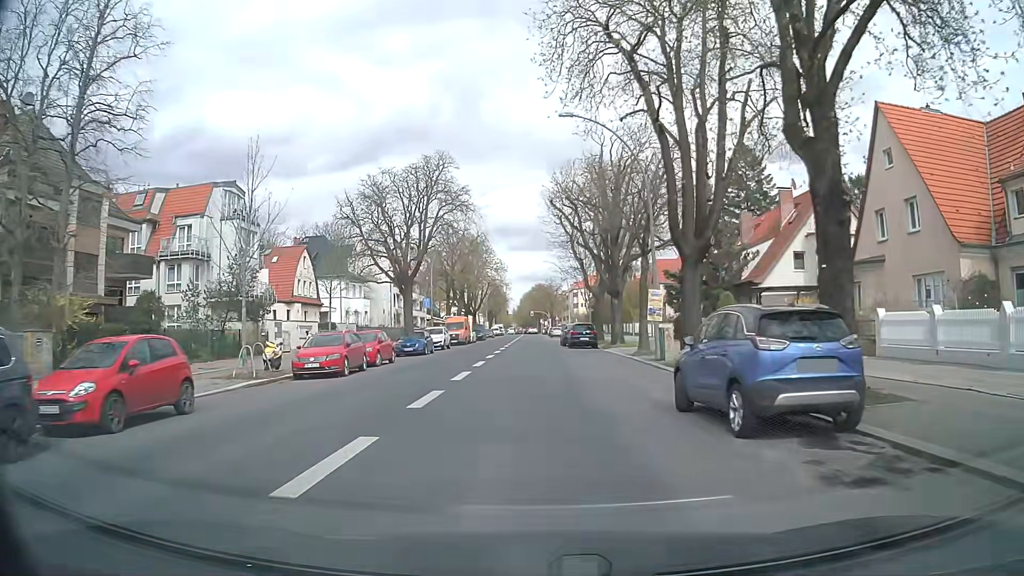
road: secondary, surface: asphalt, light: Day
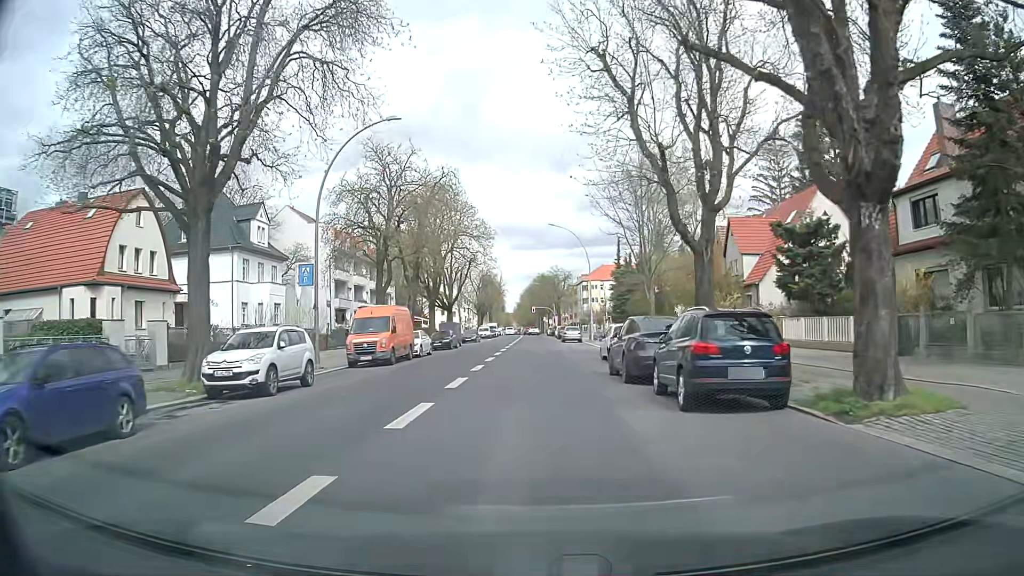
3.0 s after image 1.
(-0.1, +32.2) m; 0°
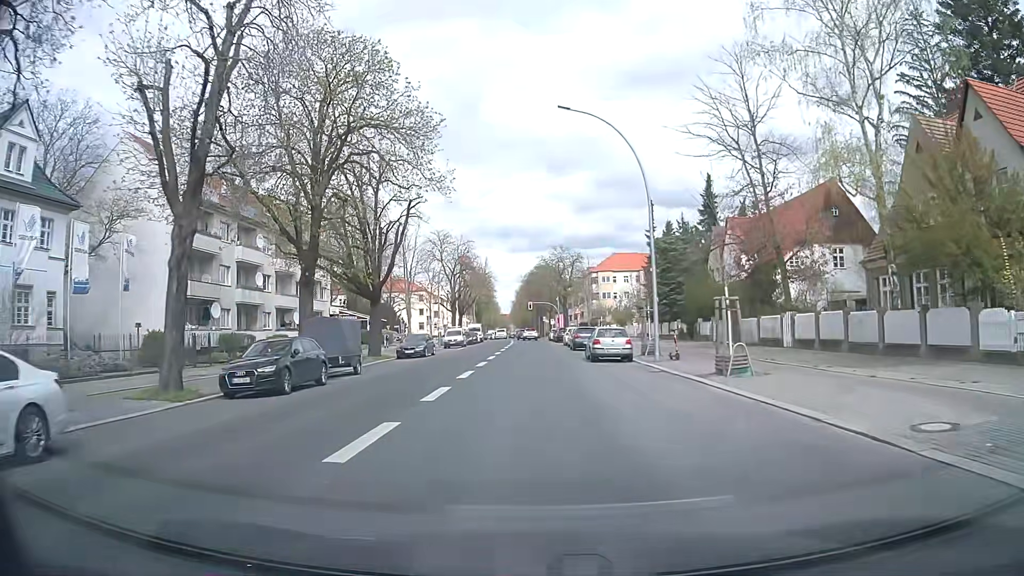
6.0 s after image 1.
(0.0, +32.4) m; 0°
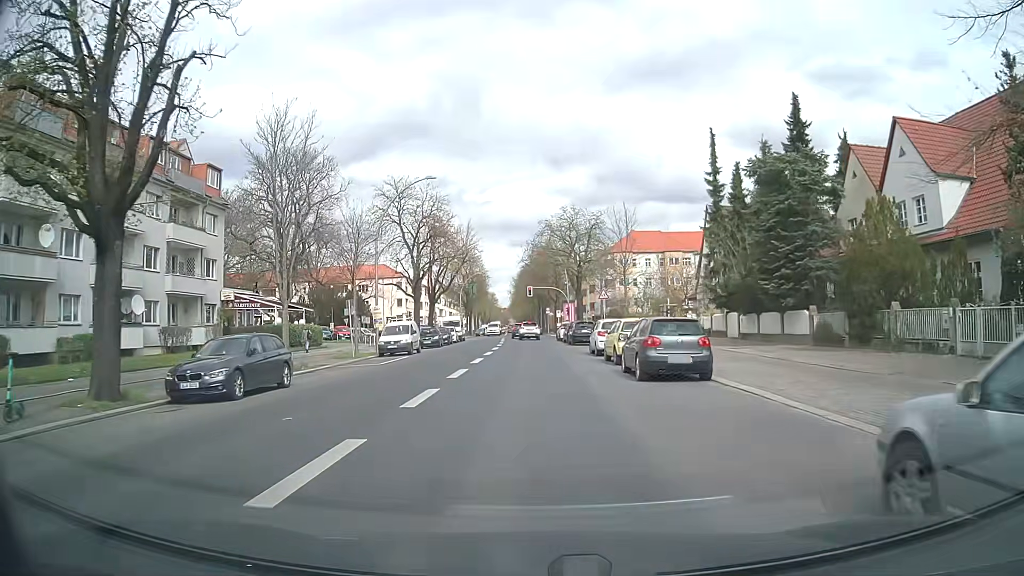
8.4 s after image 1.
(0.0, +25.9) m; 0°
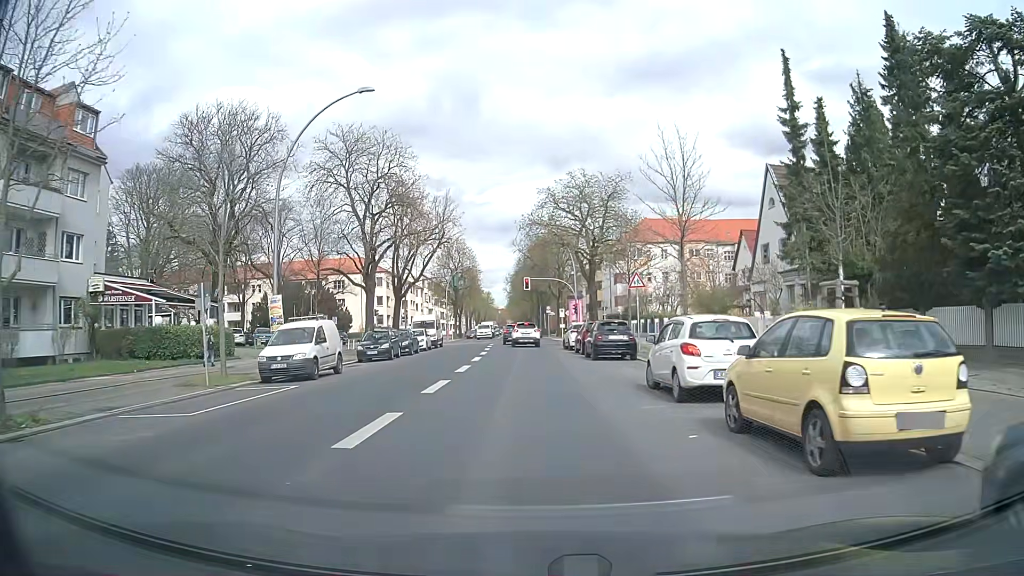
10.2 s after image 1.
(0.0, +15.2) m; 0°
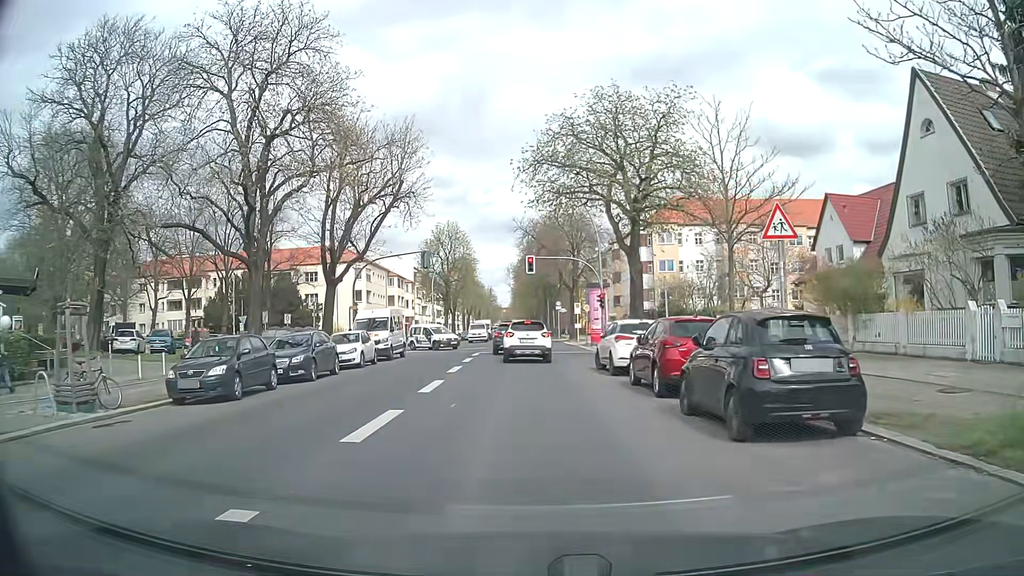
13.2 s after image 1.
(+0.1, +17.2) m; 0°
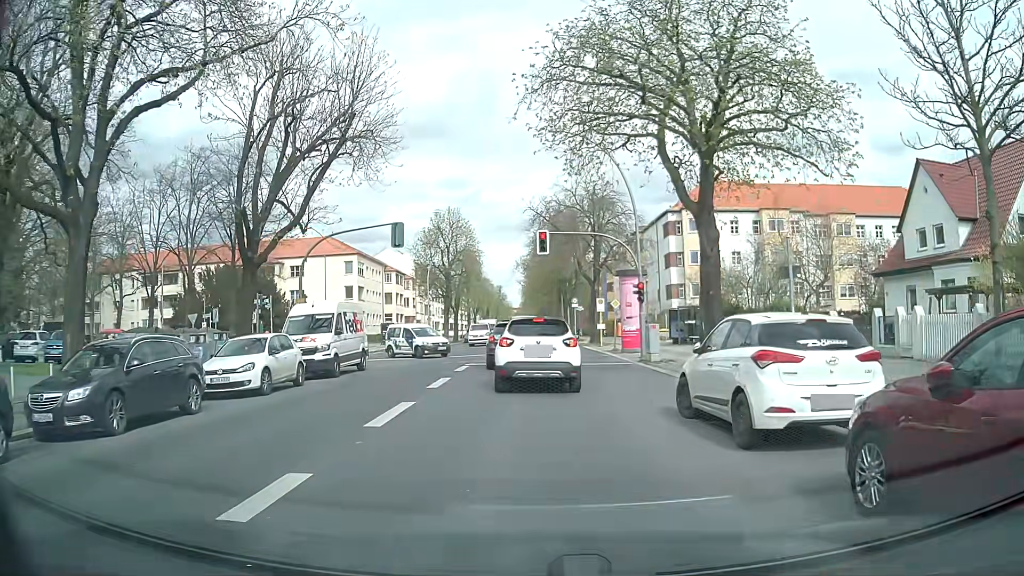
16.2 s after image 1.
(-0.1, +10.5) m; -2°
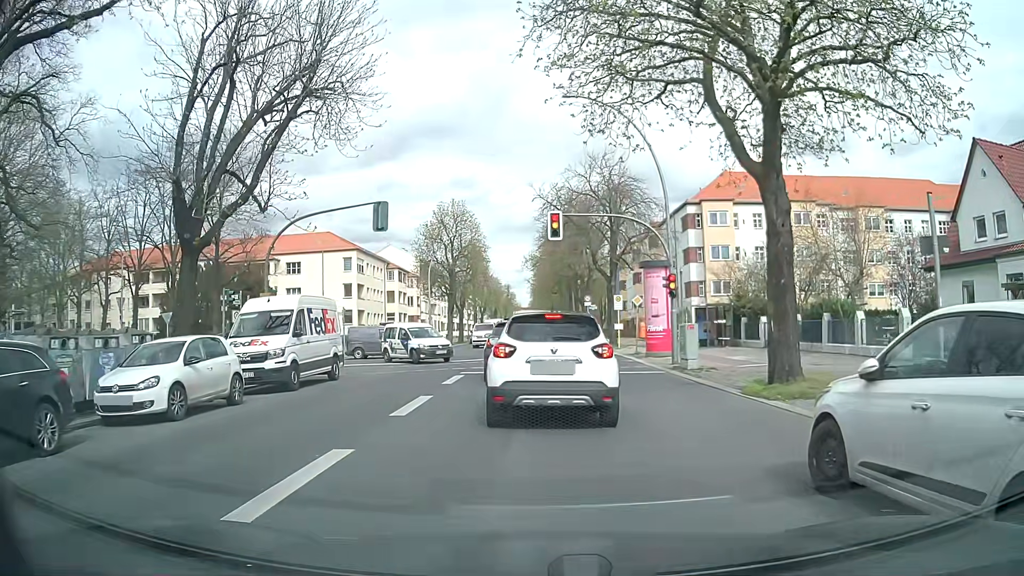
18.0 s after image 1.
(+0.1, +4.7) m; 0°
(0, +10) (0, +20) (0, +30) (0, +40) (0, +50) (+1, +60) (+1, +70) (+1, +80) (+1, +90) (+1, +100) m
